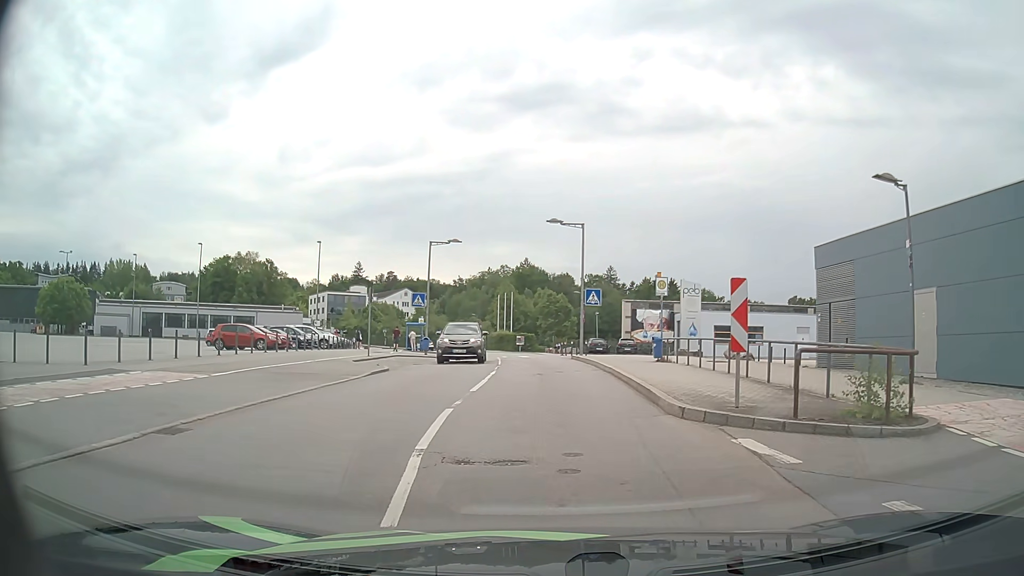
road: residential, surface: asphalt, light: Day
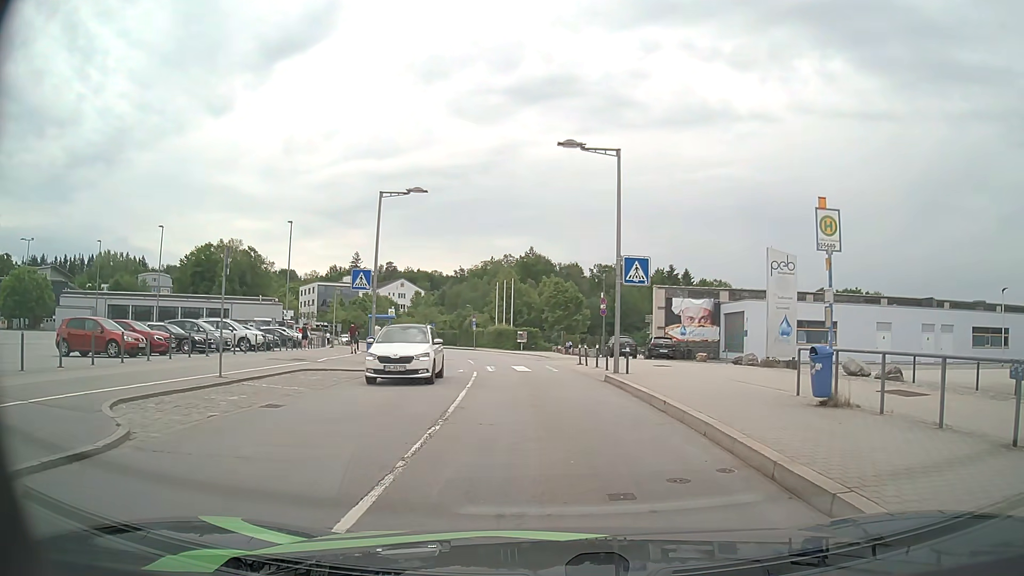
(0.0, +14.6) m; 0°
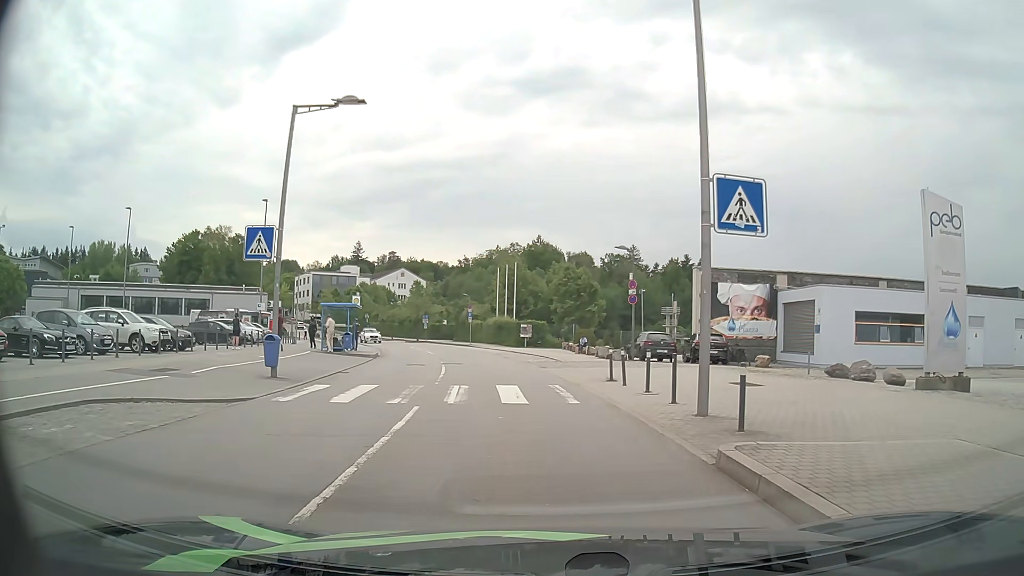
(0.0, +11.0) m; -1°
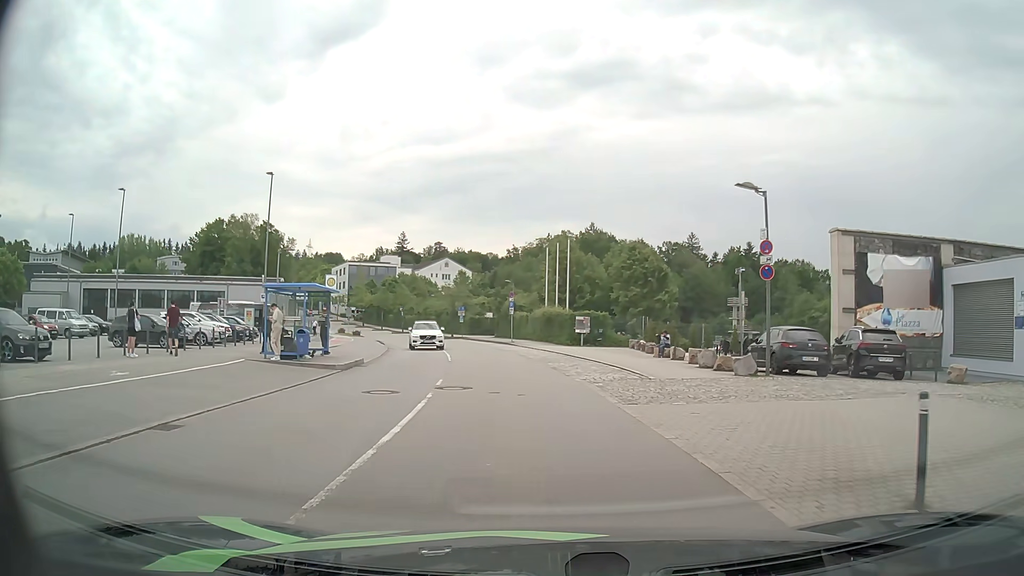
(-0.5, +12.9) m; -4°
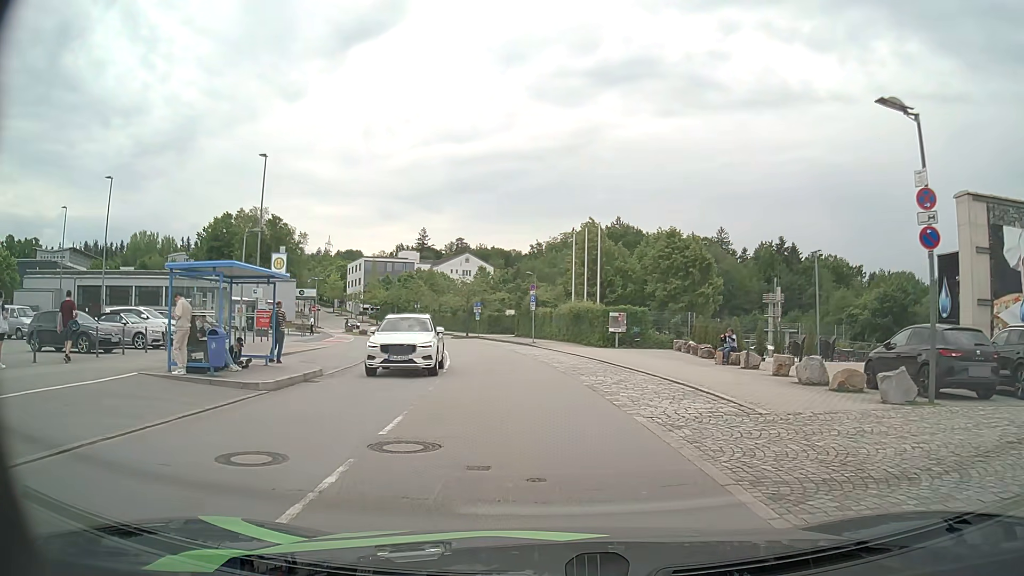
(-0.1, +7.5) m; -2°
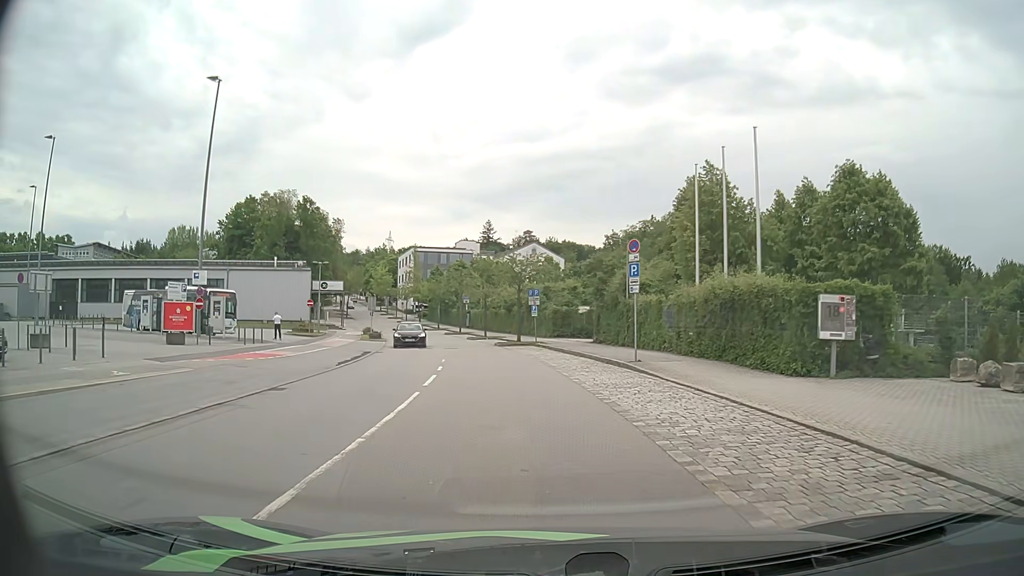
(-1.3, +21.9) m; -6°
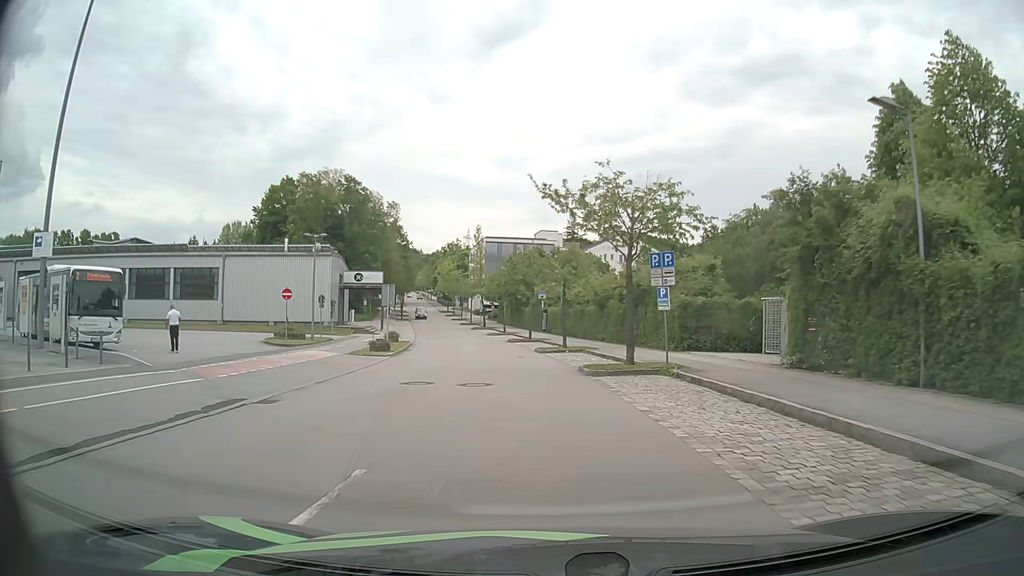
(-1.3, +20.8) m; -7°
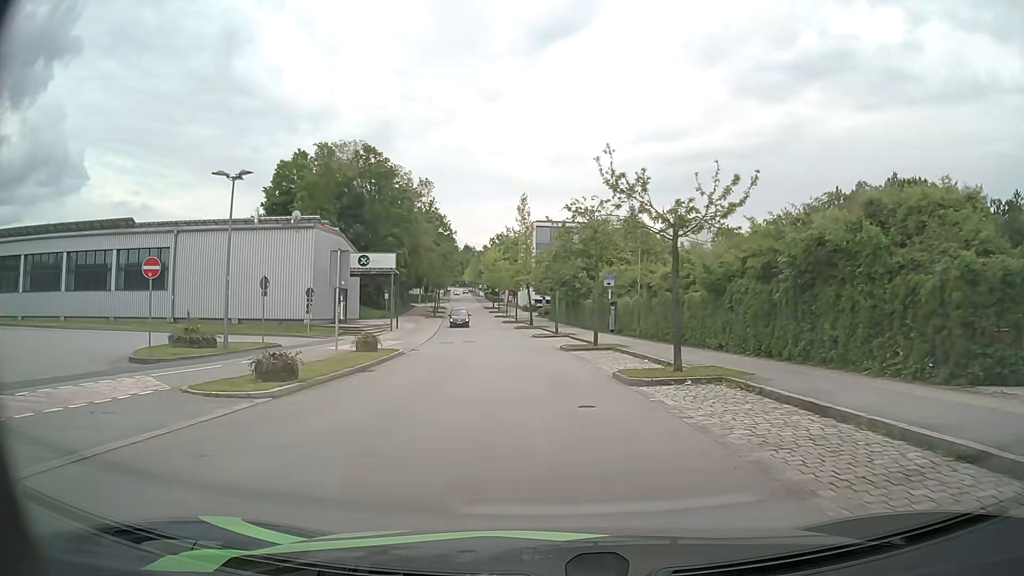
(-0.7, +17.4) m; -4°
(0, +10) (-1, +20) (-2, +30) (-3, +40) (-4, +50) (-5, +60) (-6, +70) (-8, +80) (-9, +89) (-11, +99) m
